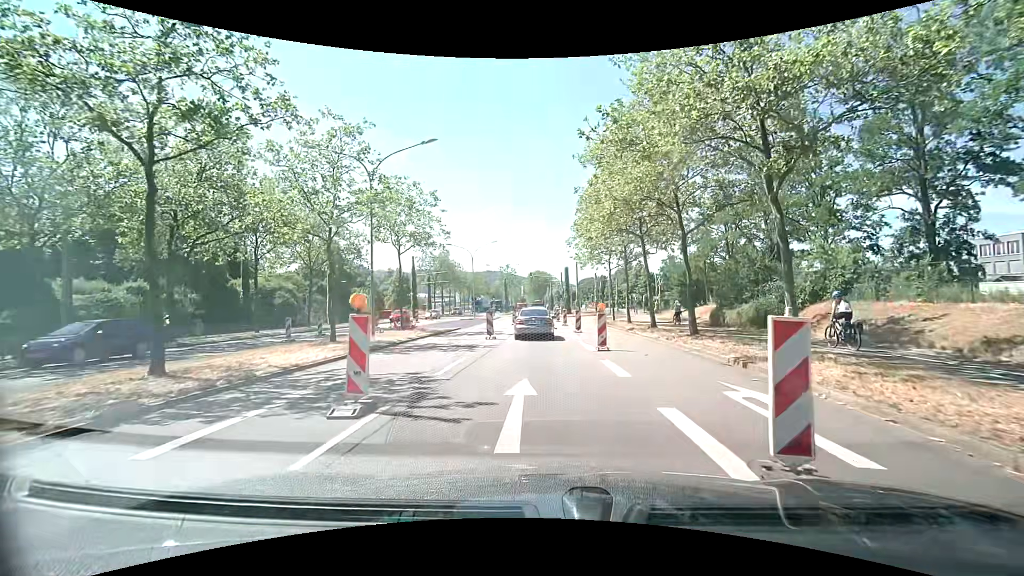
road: primary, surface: asphalt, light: Day
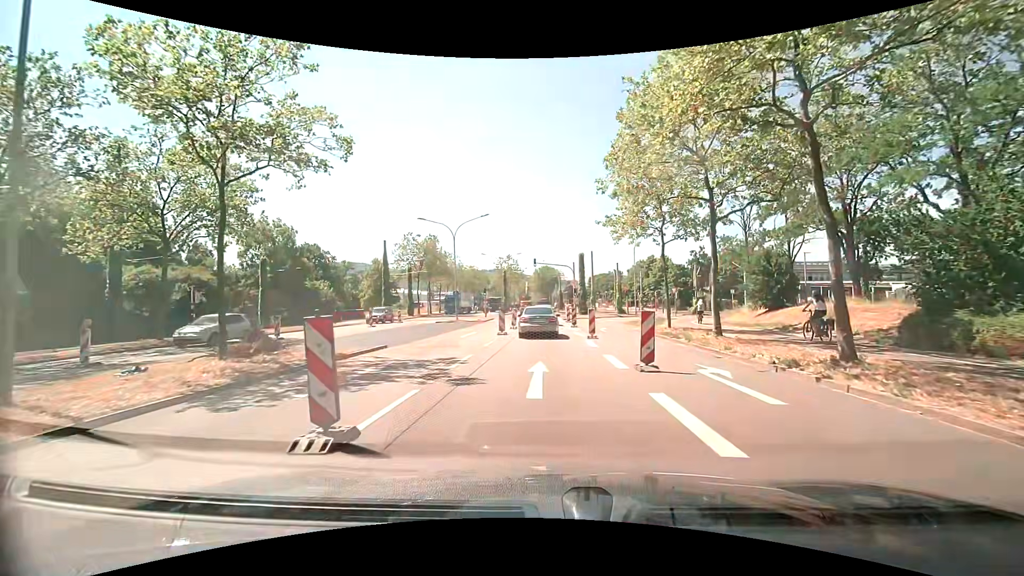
(-0.5, +17.4) m; -2°
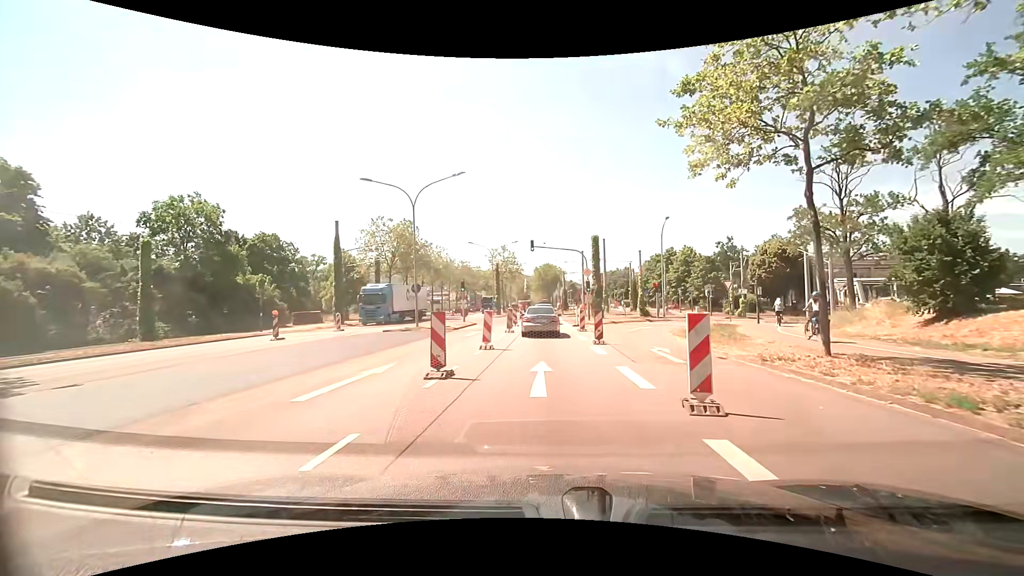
(-0.1, +14.8) m; 0°
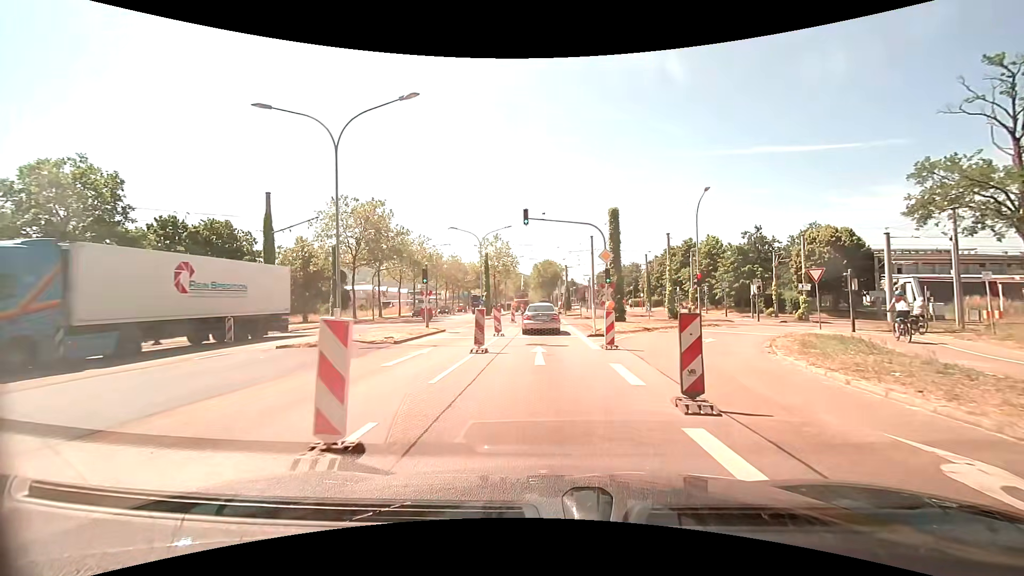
(-0.1, +11.8) m; 0°
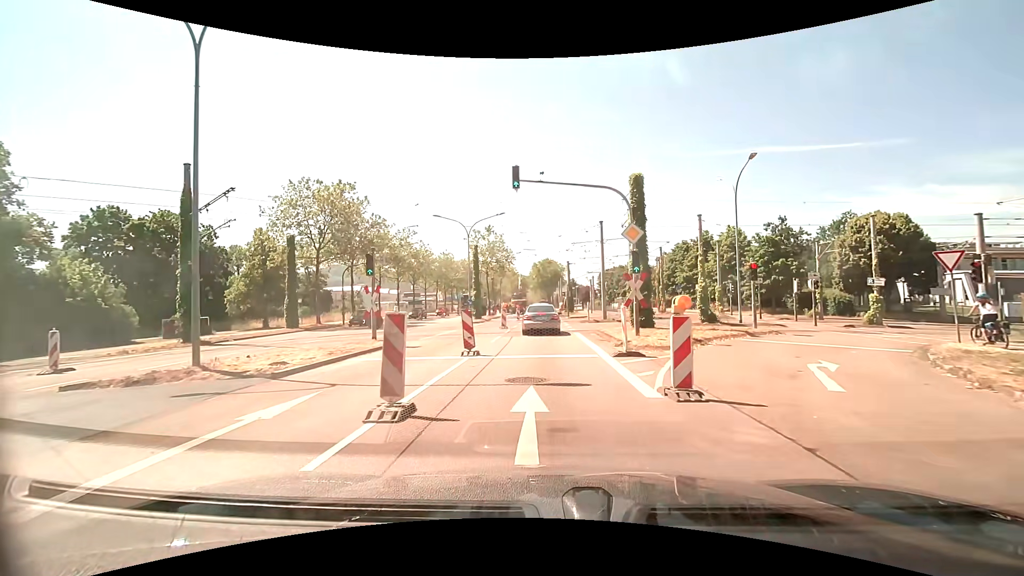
(0.0, +8.1) m; 0°
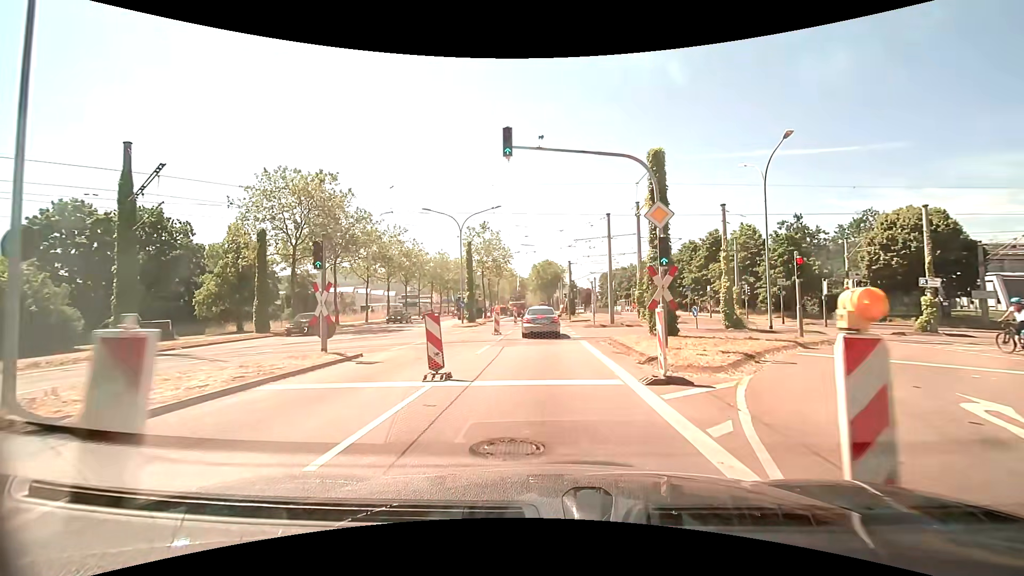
(0.0, +4.1) m; 0°
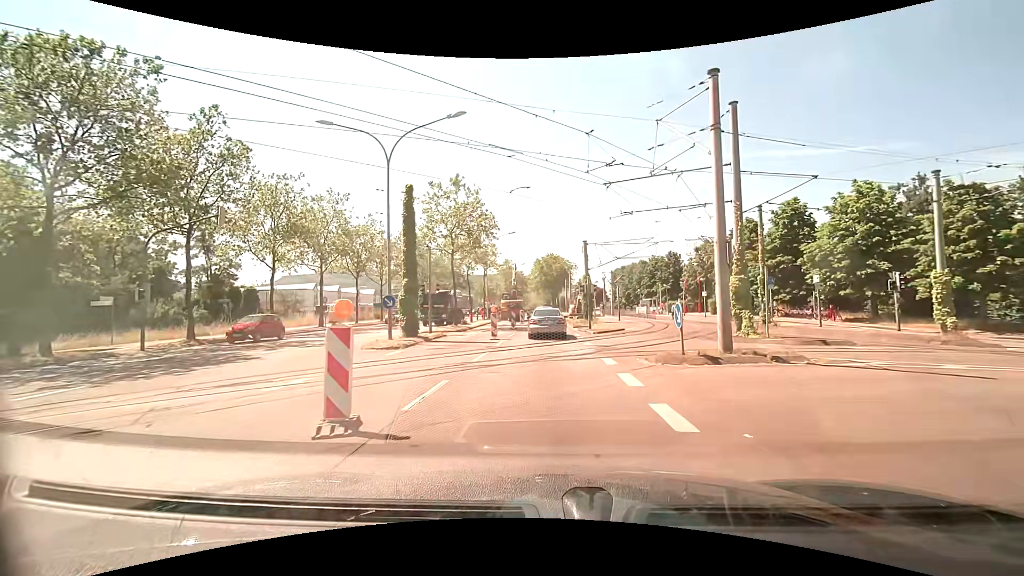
(-0.1, +19.9) m; -1°
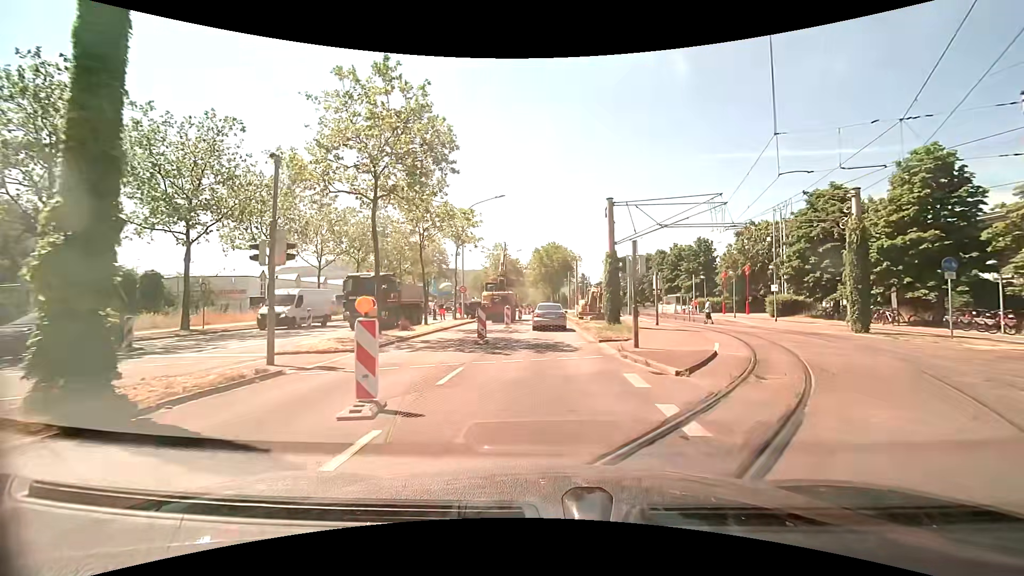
(+0.1, +16.4) m; +1°
(0, +10) (0, +20) (0, +30) (0, +40) (0, +50) (0, +60) (0, +70) (0, +80) (0, +90) (-1, +100) m
